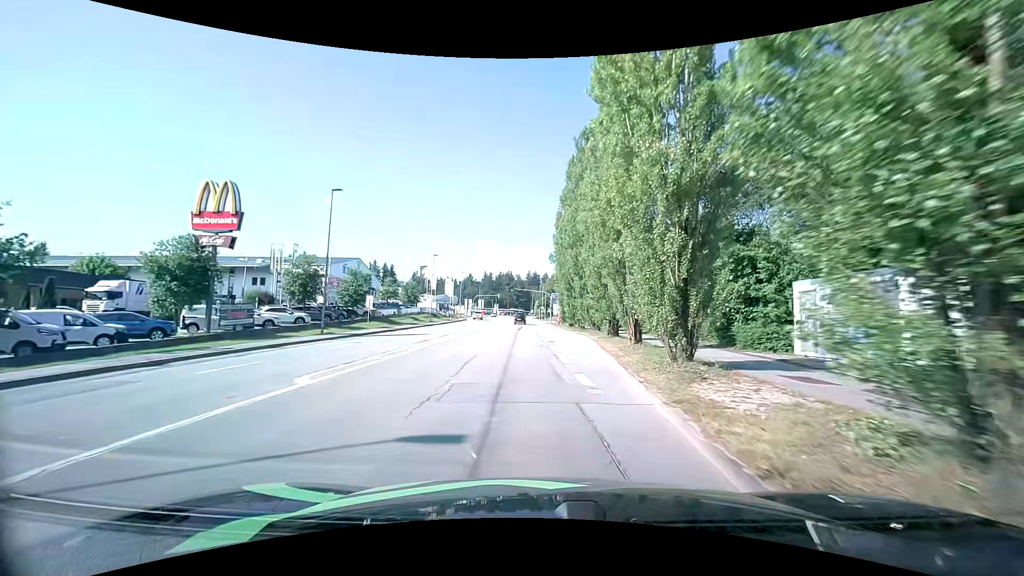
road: tertiary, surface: asphalt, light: Day
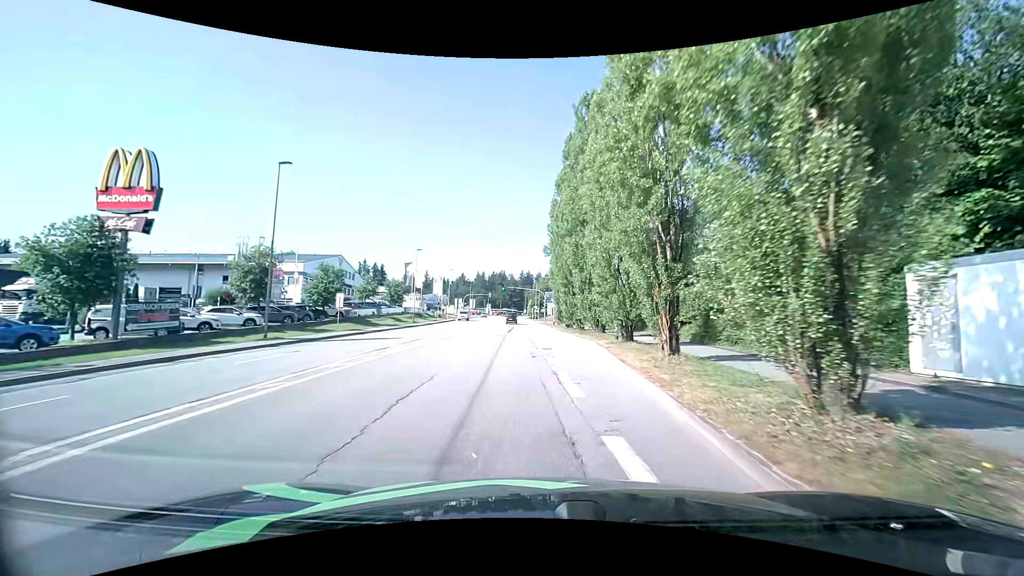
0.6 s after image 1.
(0.0, +6.3) m; +1°
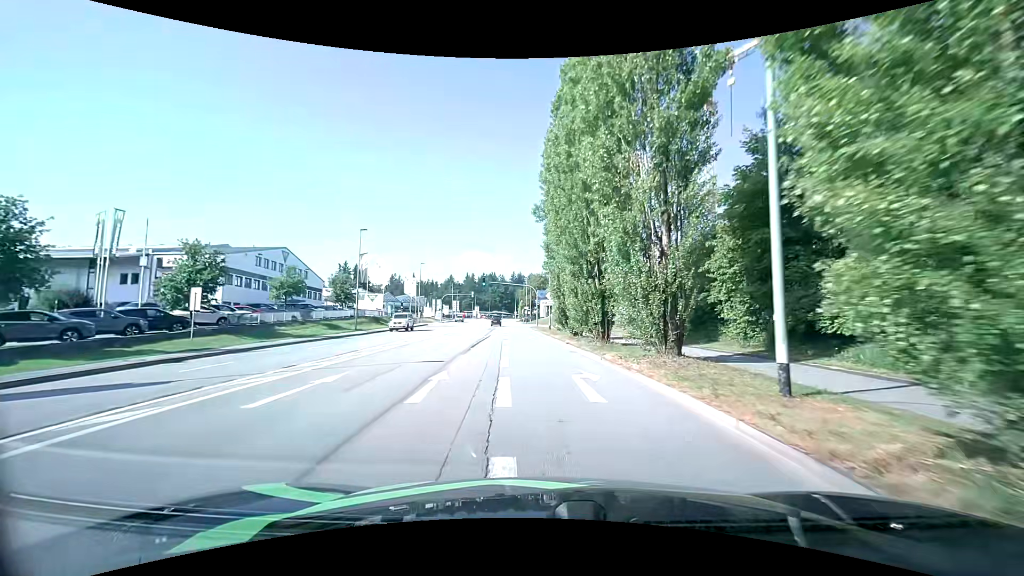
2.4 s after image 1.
(+0.2, +18.9) m; +1°
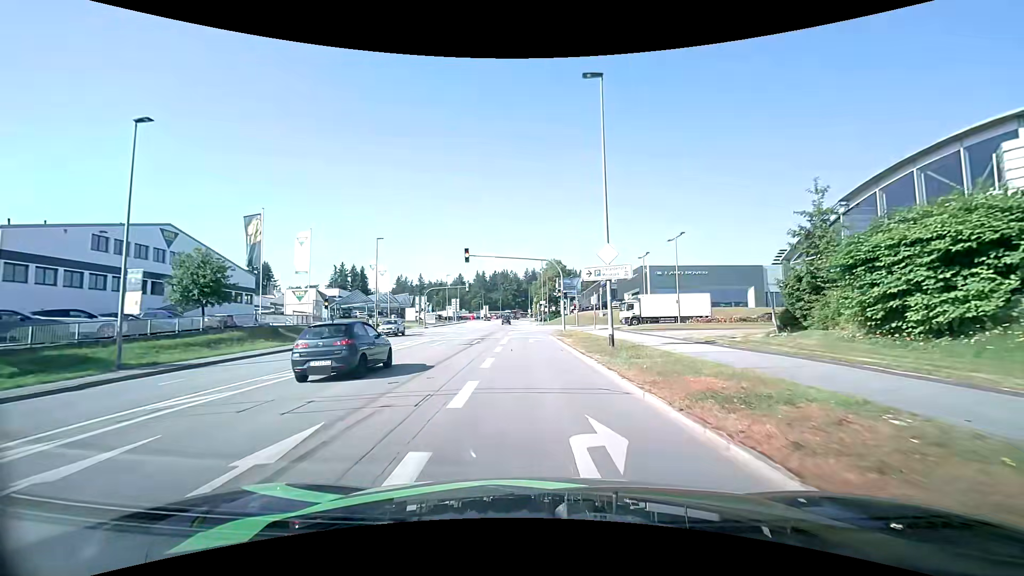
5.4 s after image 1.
(-0.9, +30.5) m; -2°
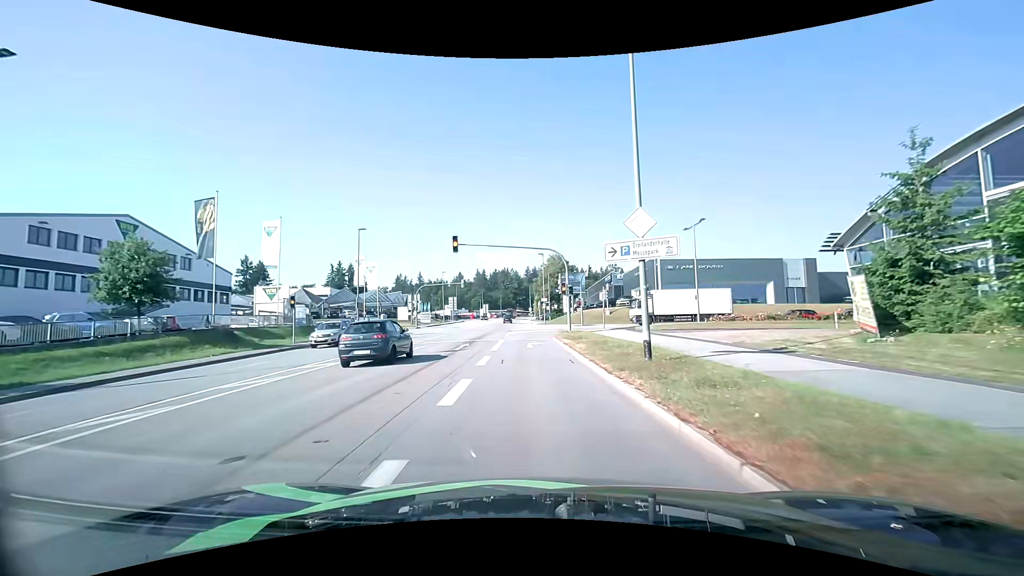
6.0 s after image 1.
(0.0, +5.8) m; 0°
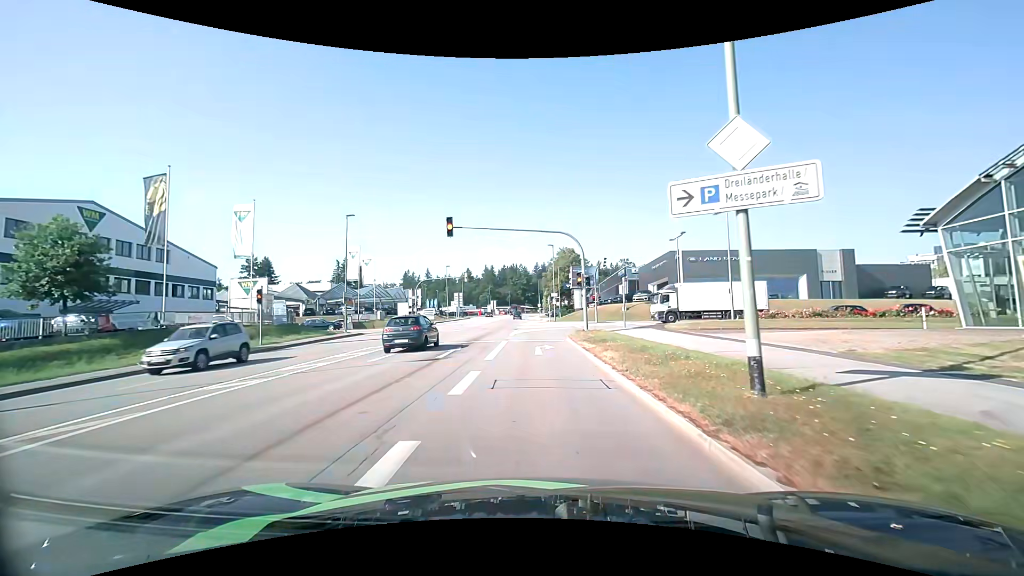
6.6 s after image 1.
(-0.1, +5.4) m; -2°
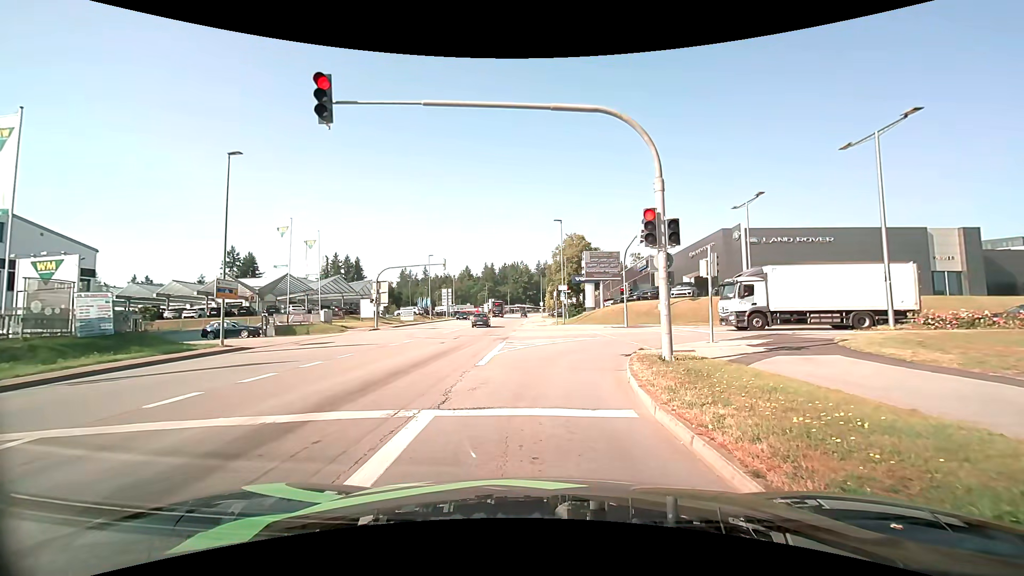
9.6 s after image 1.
(+0.1, +16.5) m; +2°
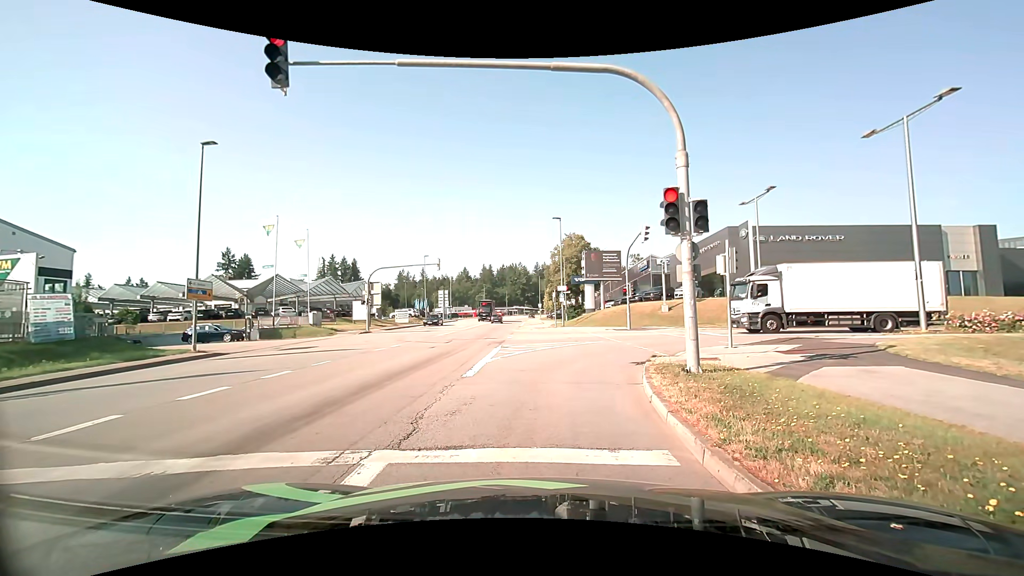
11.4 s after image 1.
(0.0, +1.7) m; 0°
(0, +10) (+2, +20) (+9, +26) (+19, +28) (+29, +28) (+39, +27) (+49, +26) (+59, +24) (+69, +22) (+78, +19) m
